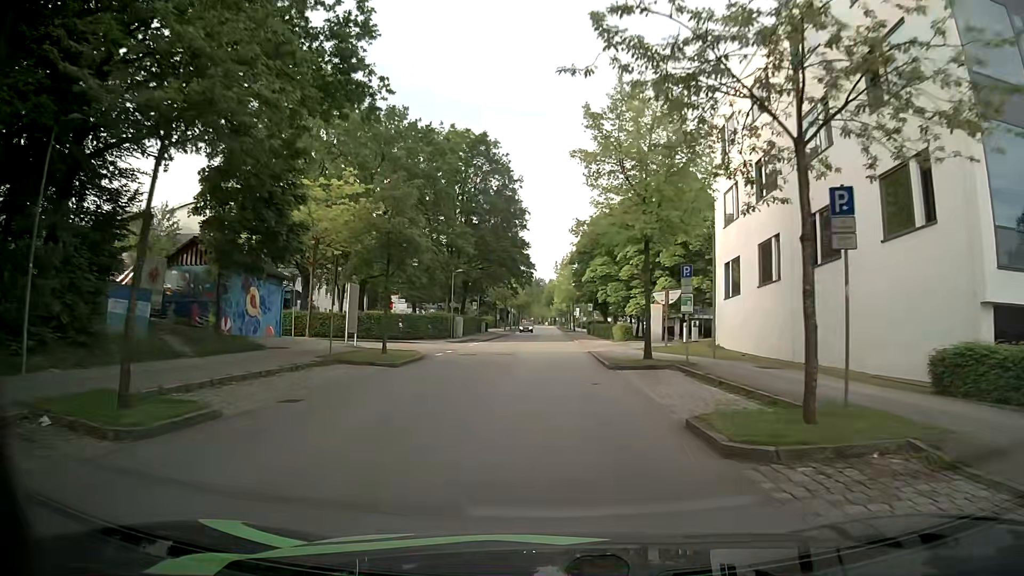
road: residential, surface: asphalt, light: Day
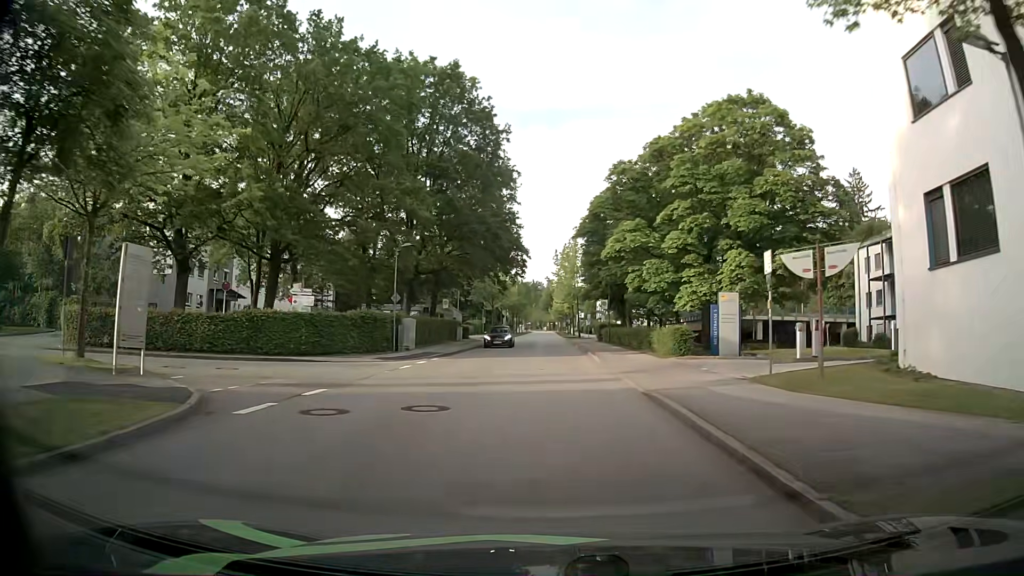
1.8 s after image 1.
(-0.1, +19.0) m; 0°
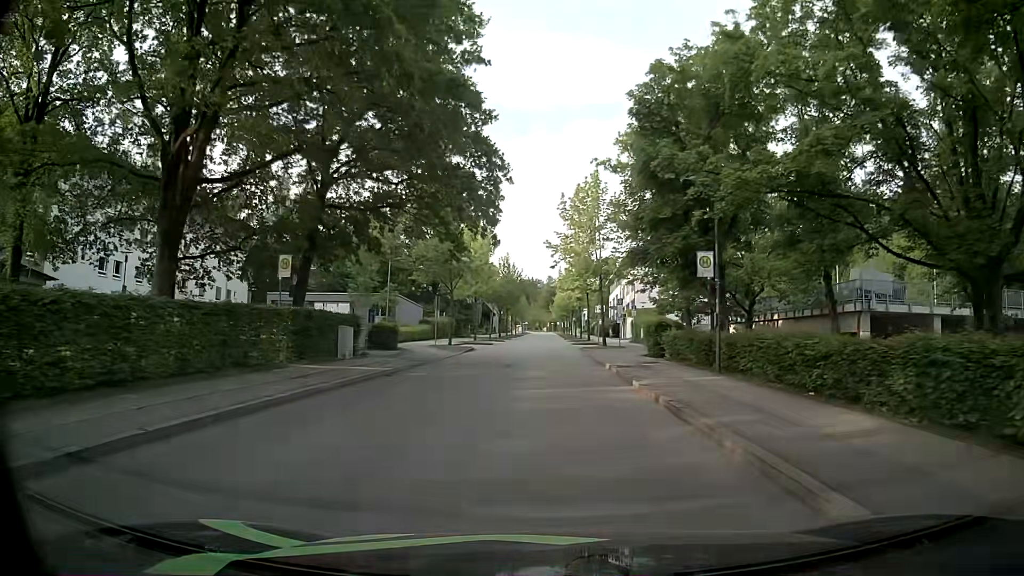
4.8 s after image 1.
(-0.2, +31.9) m; 0°
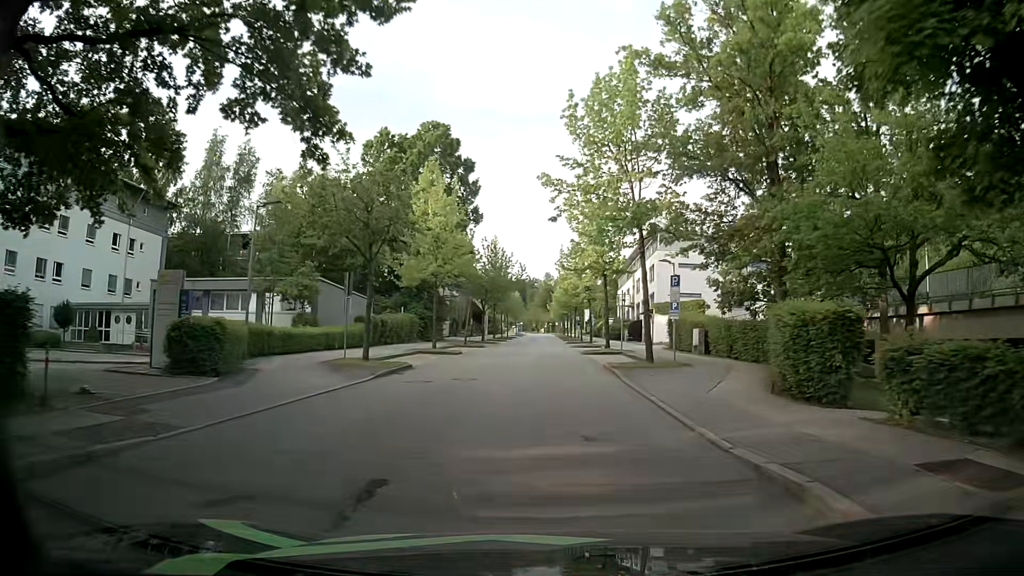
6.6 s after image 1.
(-0.1, +19.2) m; +1°
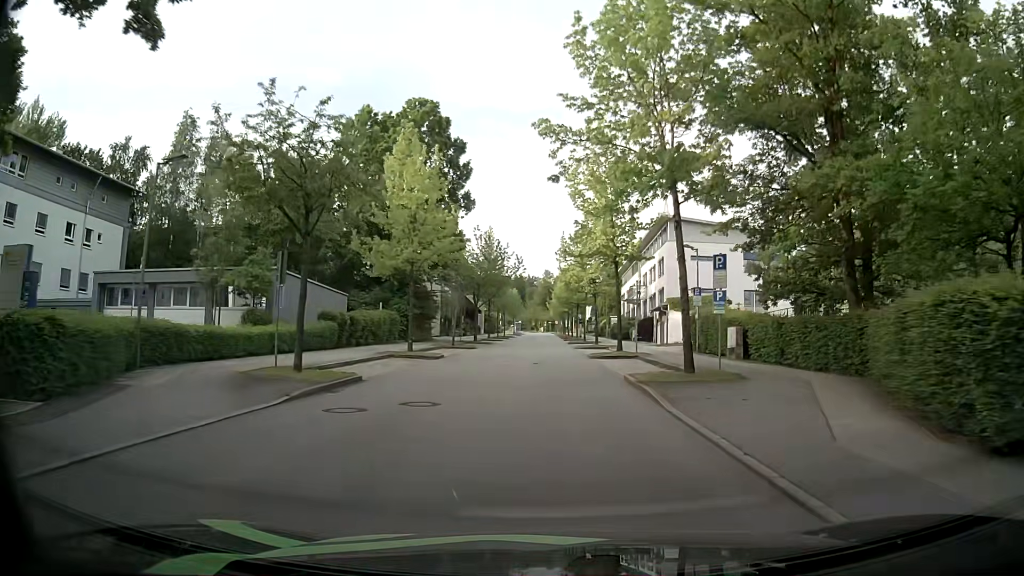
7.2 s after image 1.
(-0.1, +6.4) m; -1°
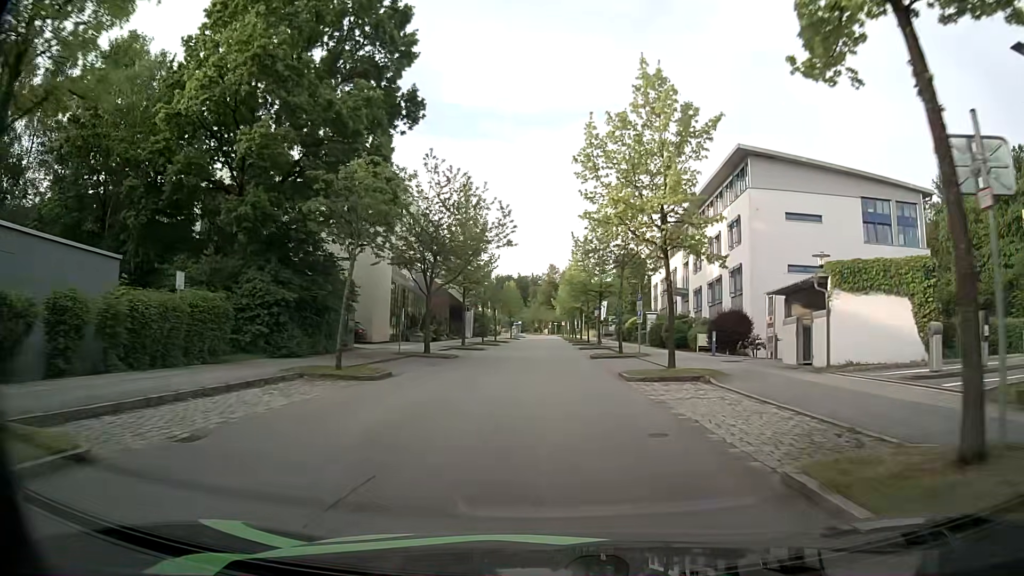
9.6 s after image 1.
(-0.2, +25.6) m; 0°
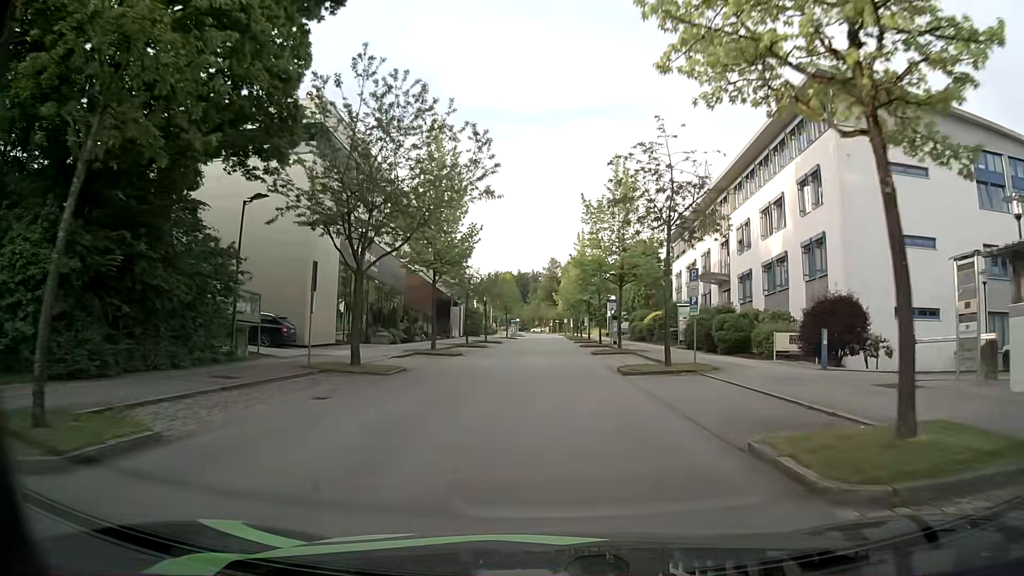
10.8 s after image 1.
(-0.1, +12.8) m; 0°
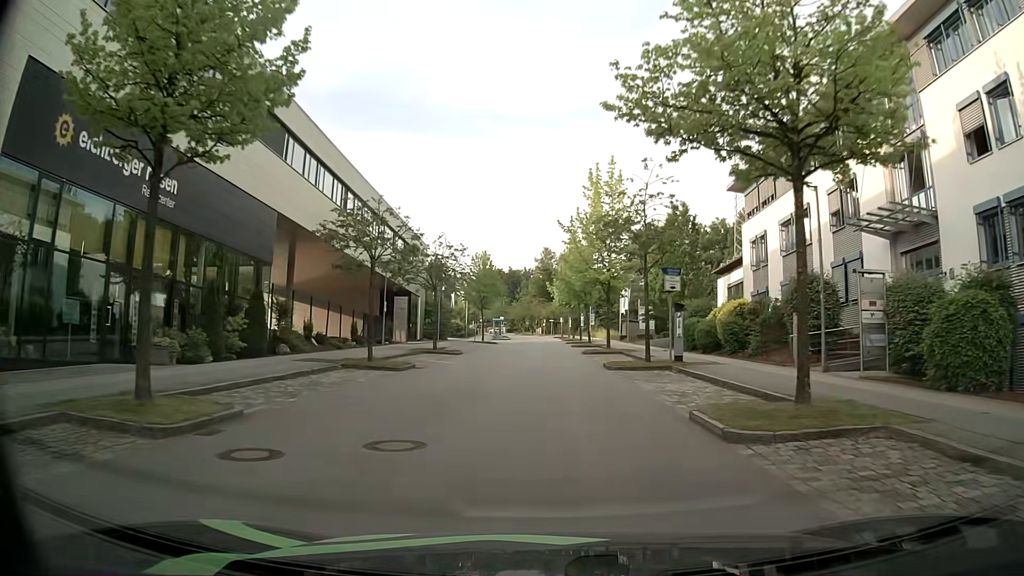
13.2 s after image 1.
(0.0, +25.5) m; +1°
(0, +10) (0, +20) (0, +30) (0, +40) (0, +50) (0, +60) (0, +70) (0, +80) (-1, +90) (-1, +100) m
